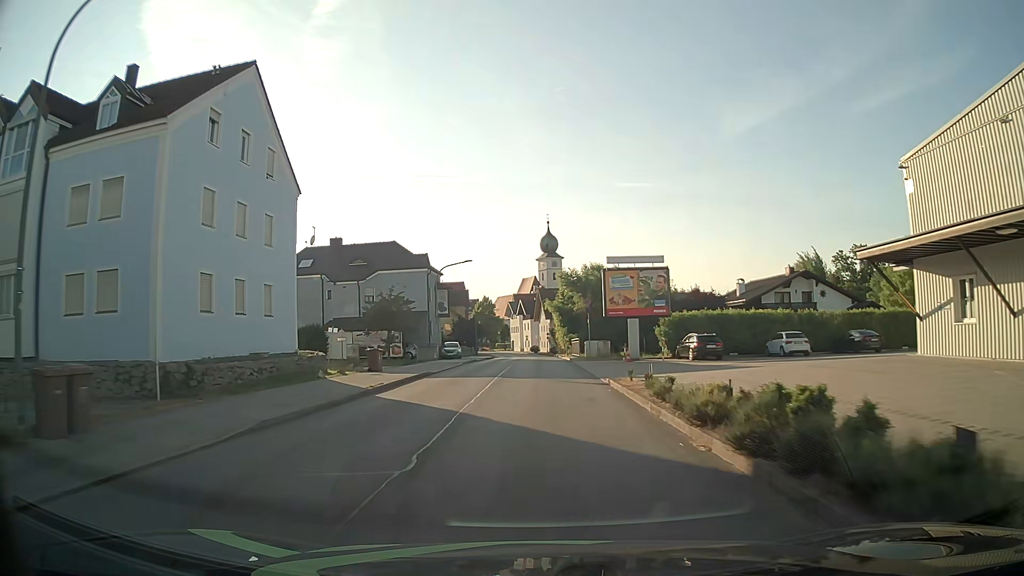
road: unclassified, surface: asphalt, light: Day
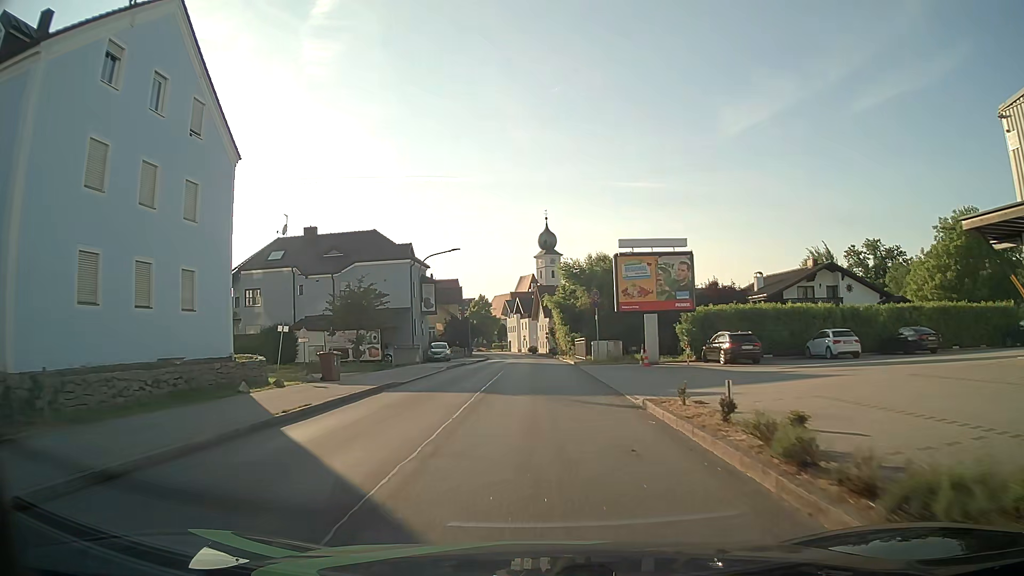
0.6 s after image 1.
(+0.1, +6.6) m; +1°
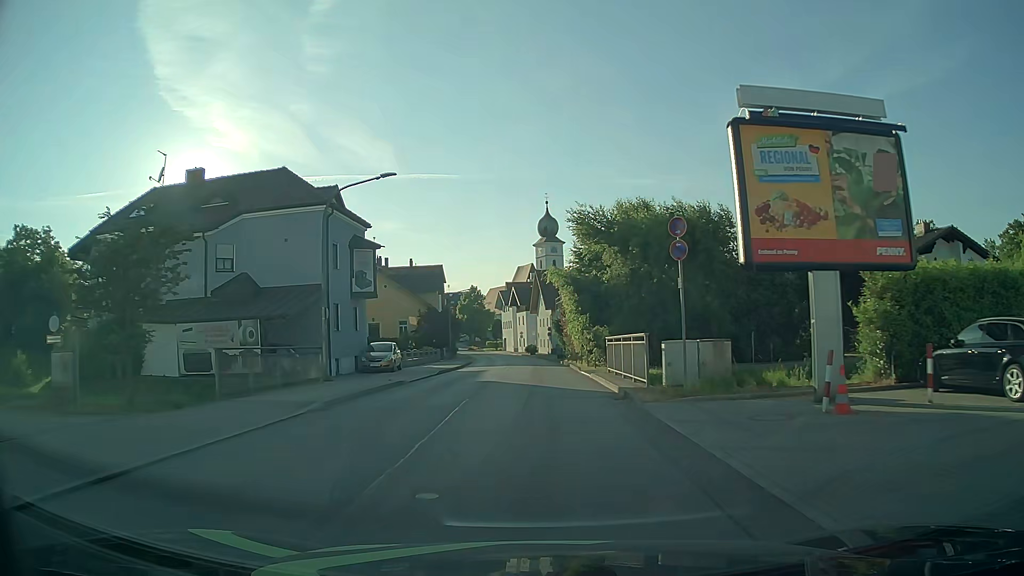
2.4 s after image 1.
(0.0, +20.0) m; 0°
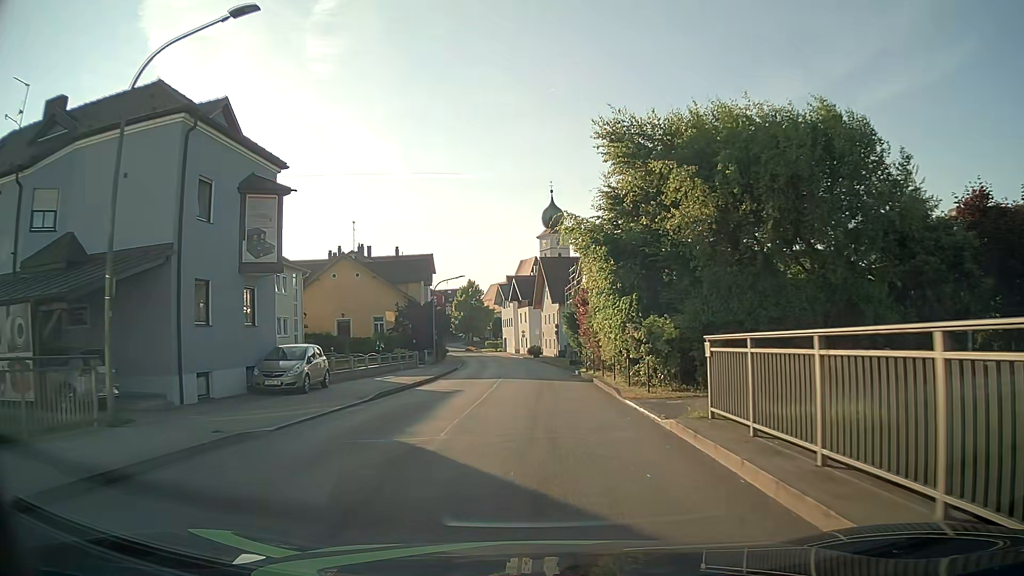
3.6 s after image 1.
(0.0, +13.4) m; 0°
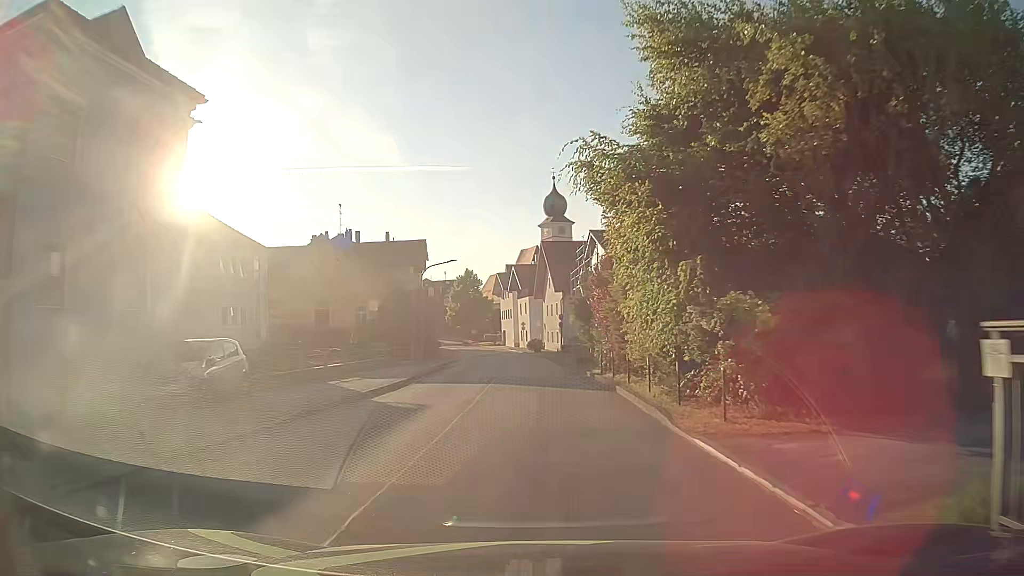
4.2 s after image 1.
(0.0, +6.7) m; 0°
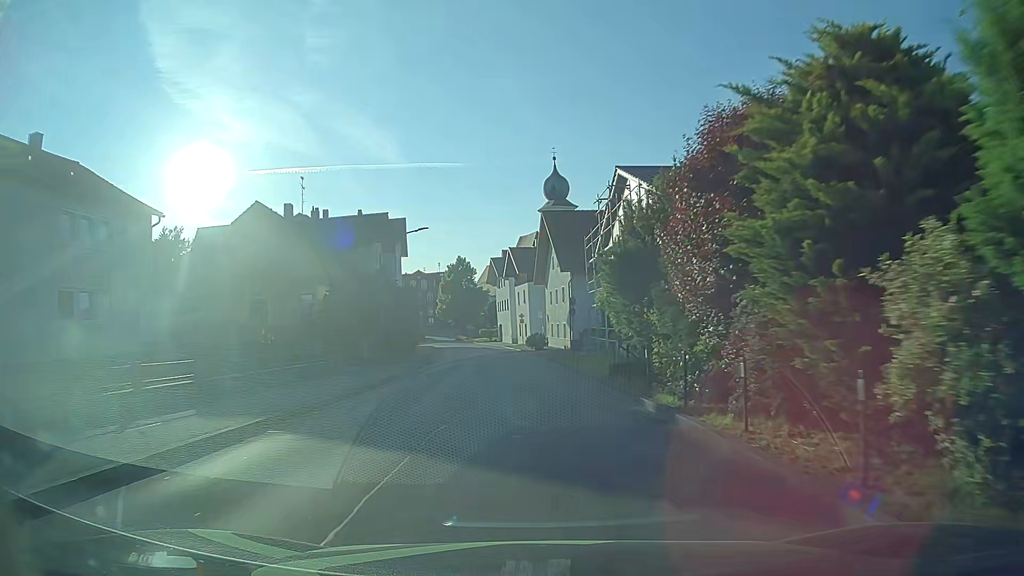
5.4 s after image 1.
(-0.1, +13.4) m; -2°
